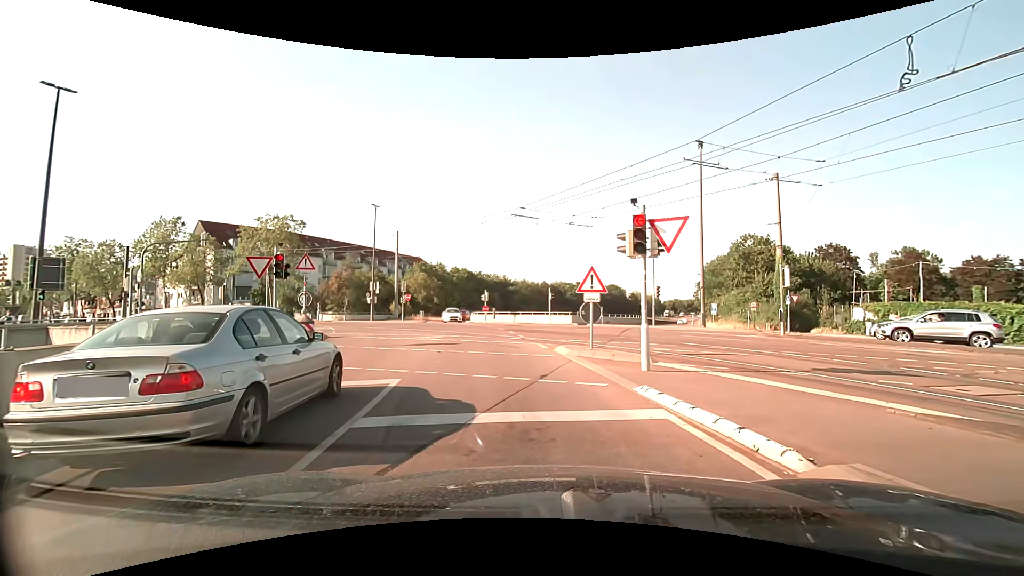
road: tertiary_link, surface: asphalt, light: Day
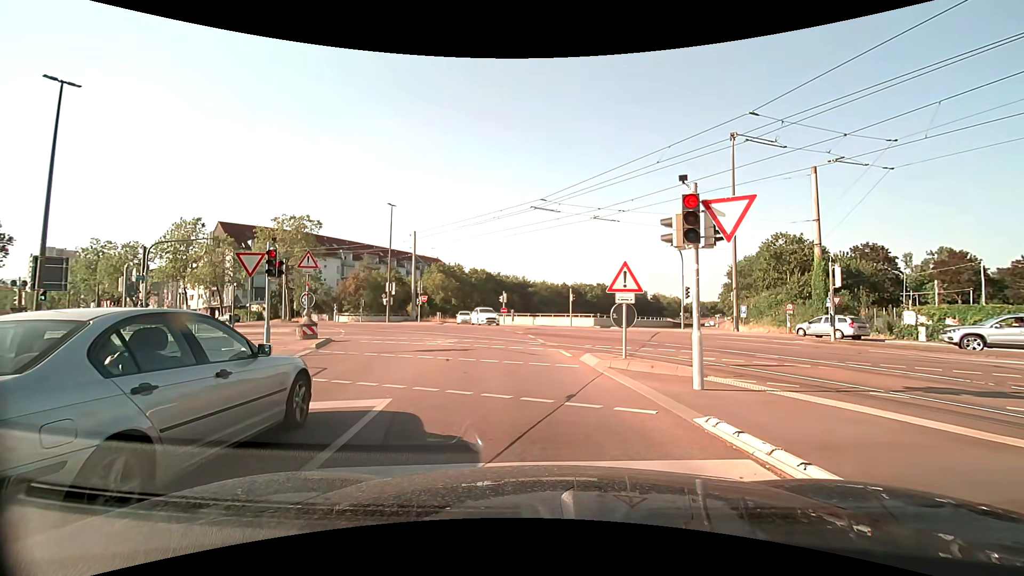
(0.0, +1.8) m; -1°
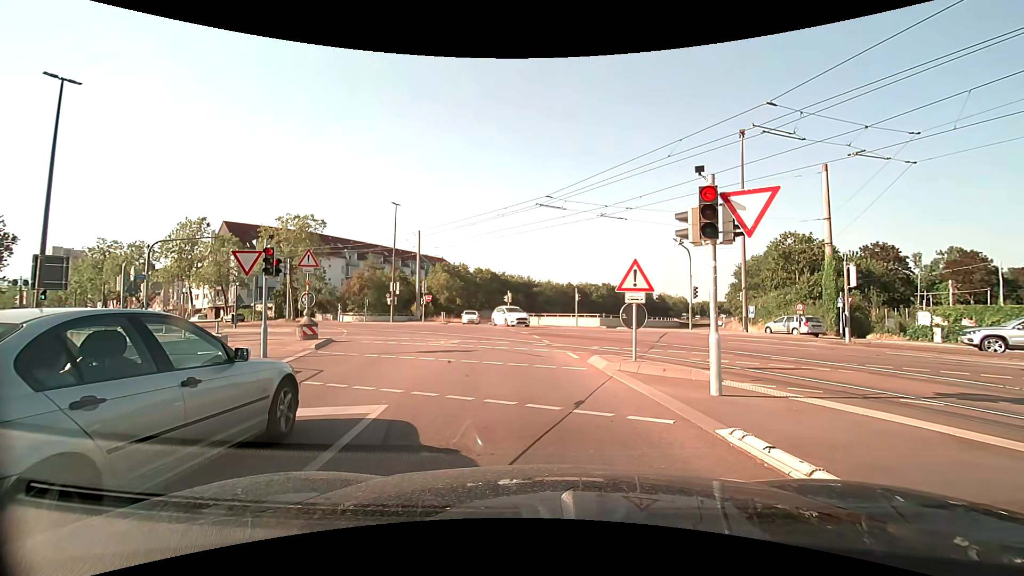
(0.0, +0.5) m; 0°
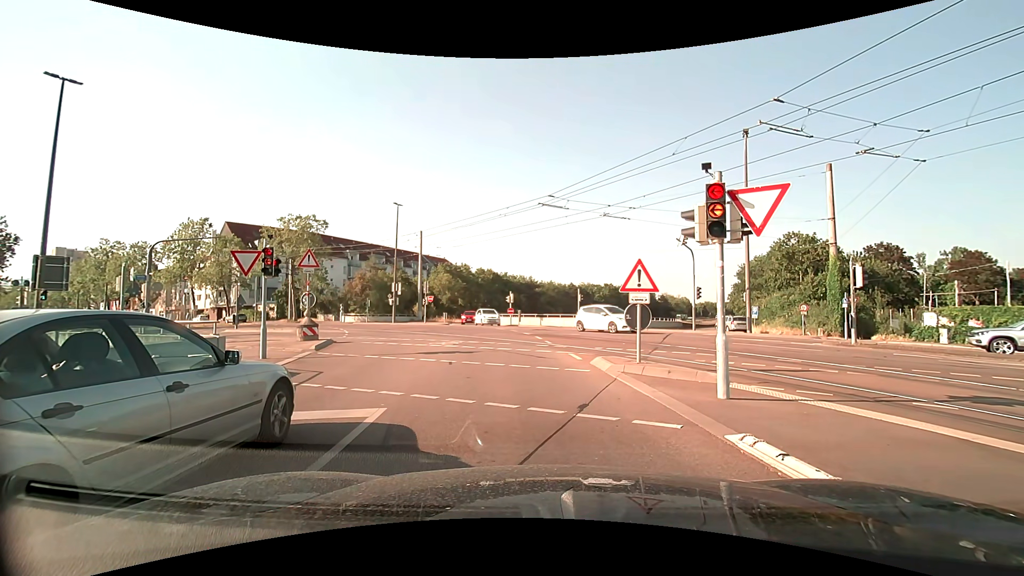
(0.0, +0.2) m; 0°
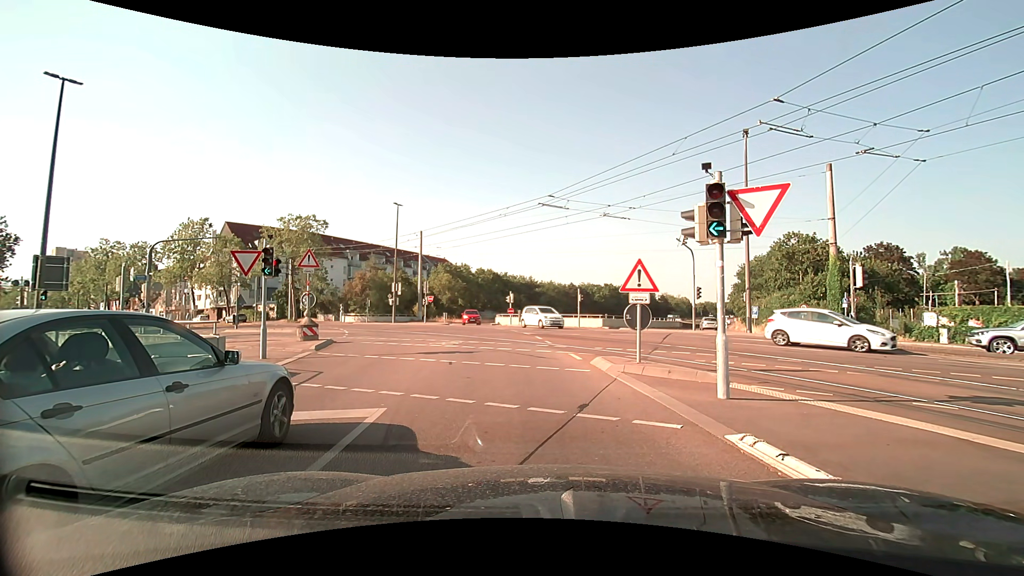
(0.0, 0.0) m; 0°
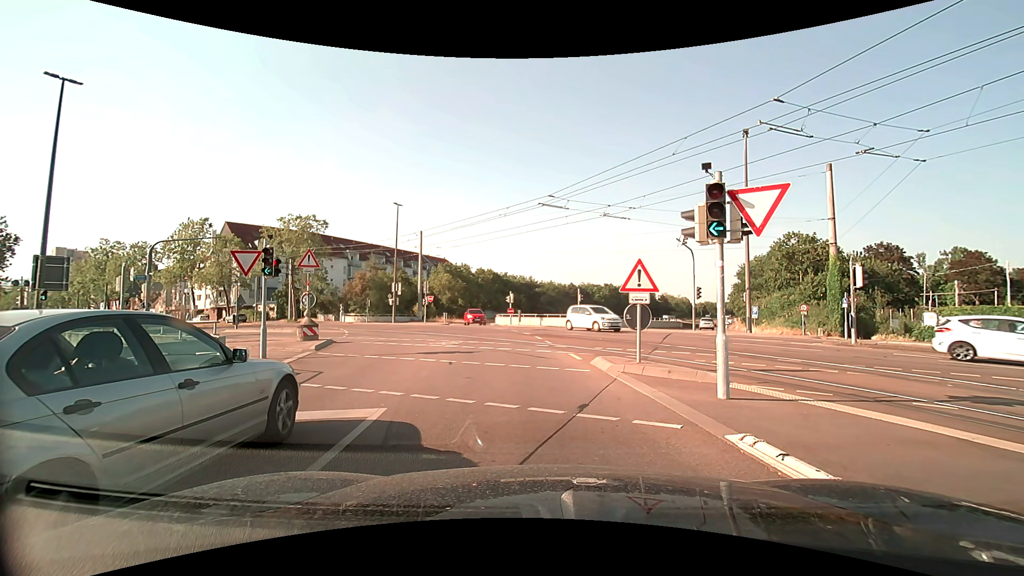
(0.0, 0.0) m; 0°
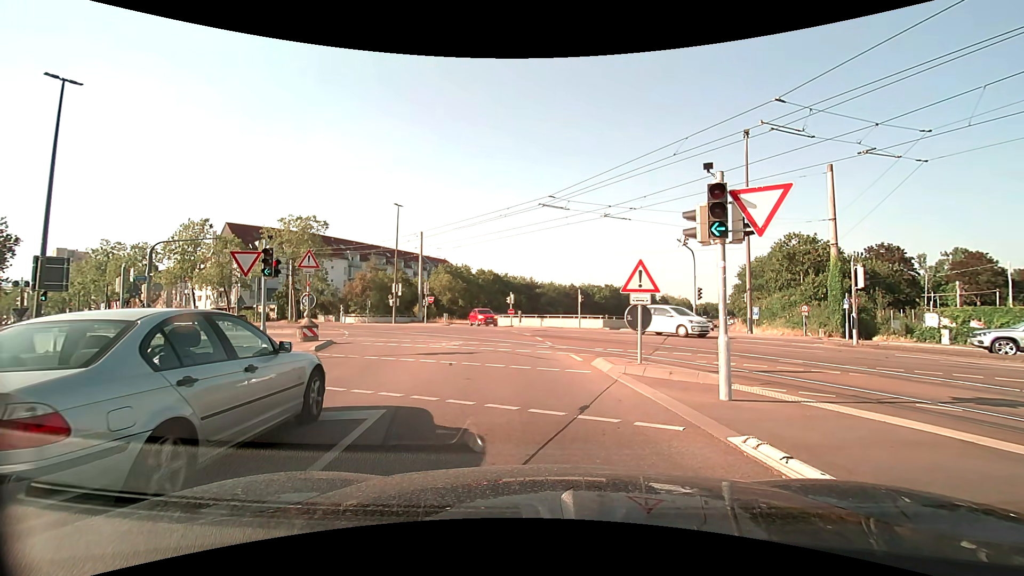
(0.0, 0.0) m; 0°
